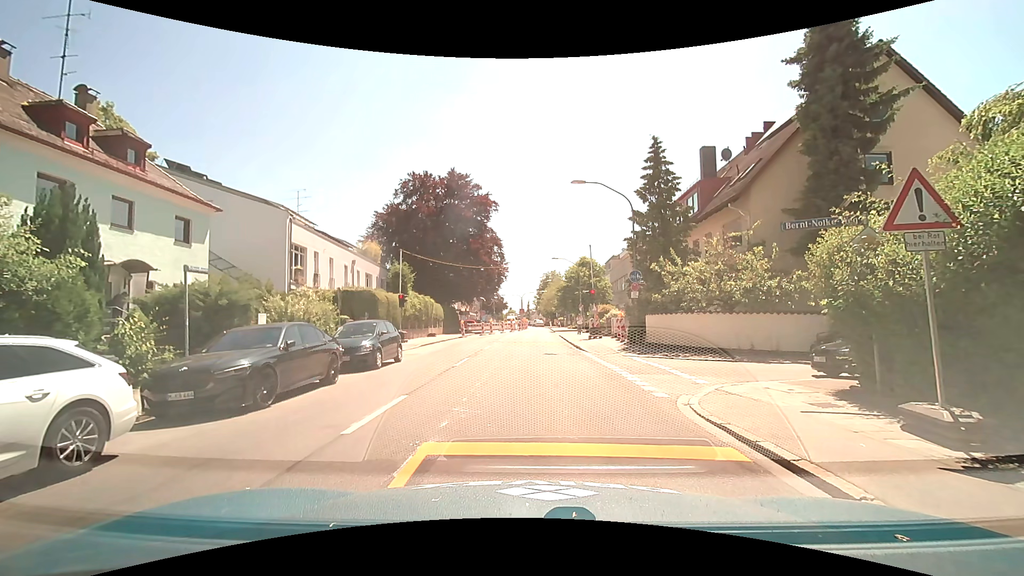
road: secondary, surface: asphalt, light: Day
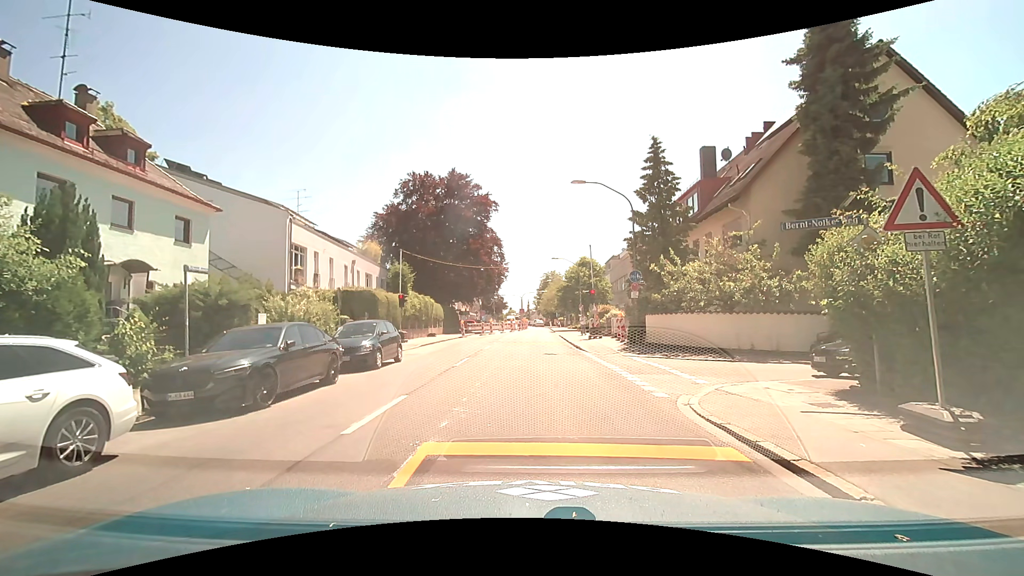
(0.0, 0.0) m; 0°
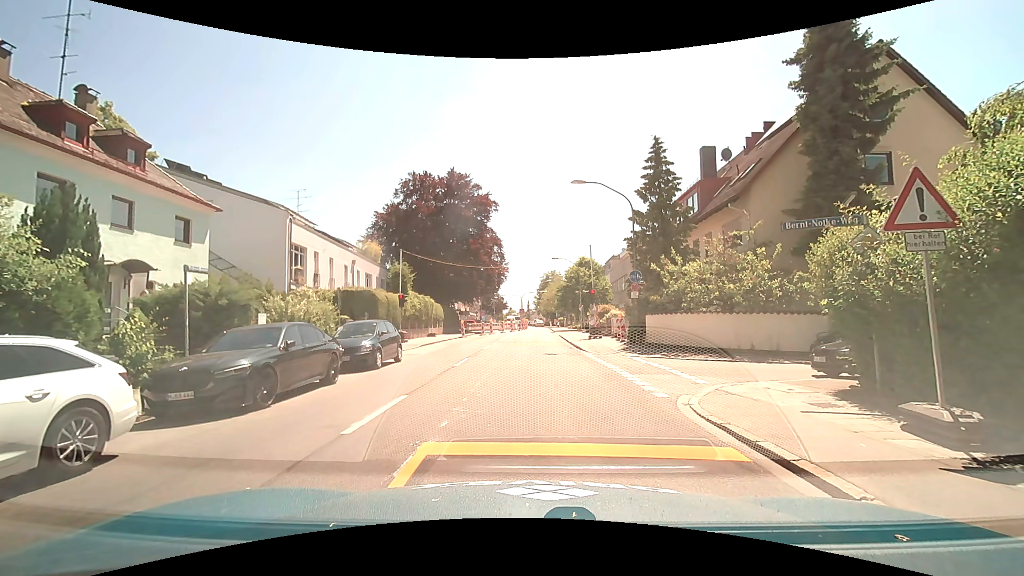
(0.0, 0.0) m; 0°
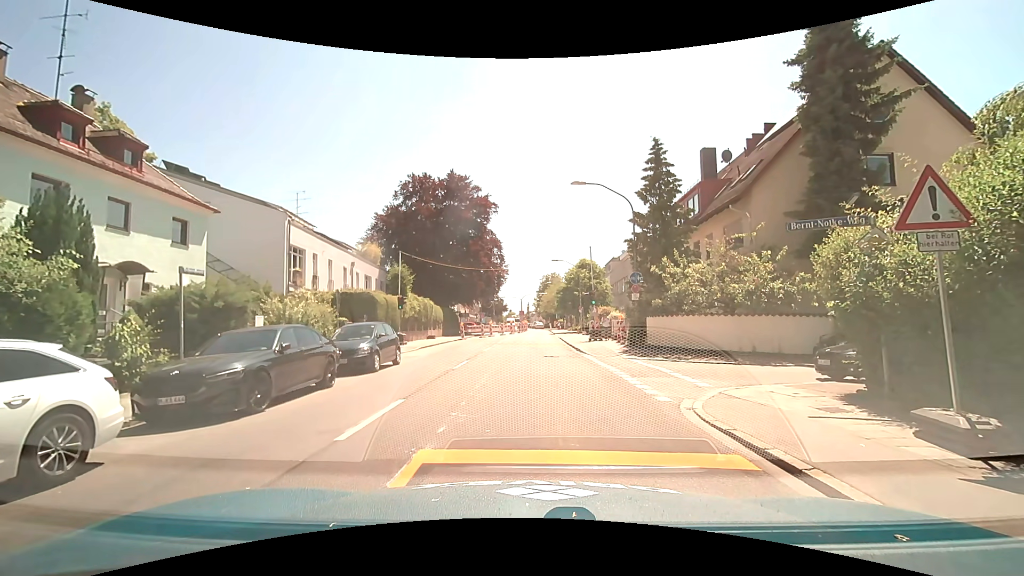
(0.0, +0.2) m; 0°
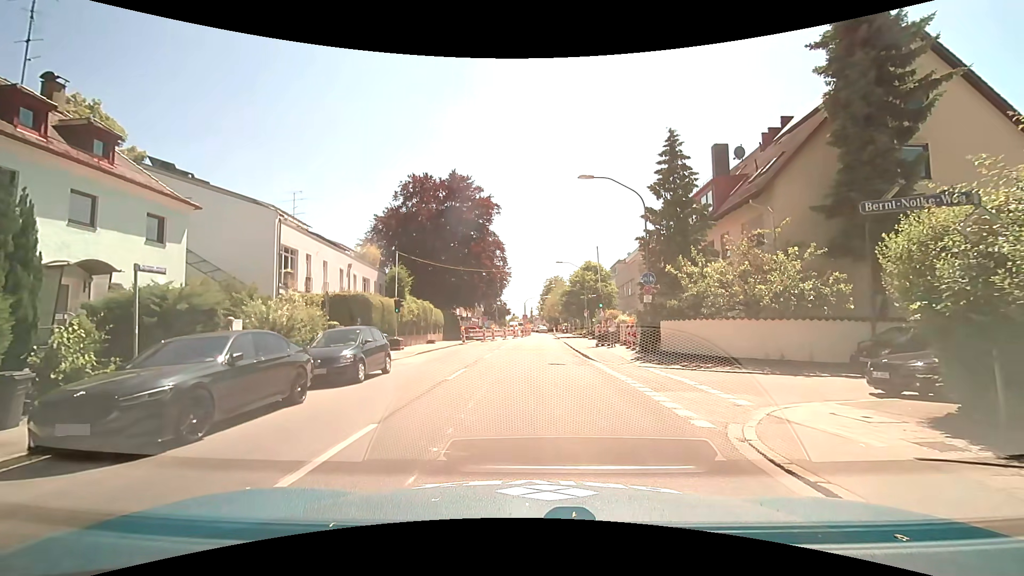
(0.0, +2.0) m; -1°
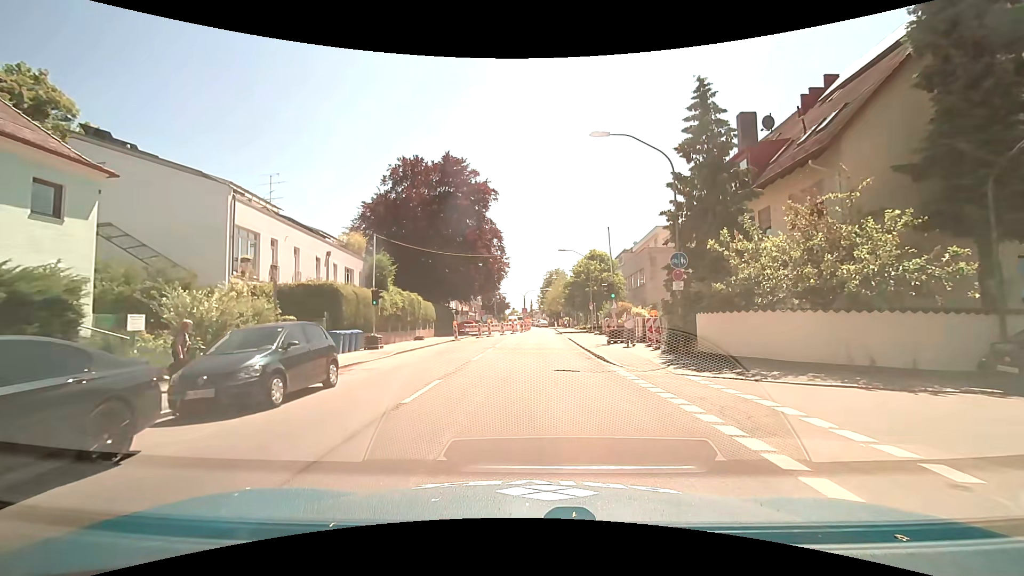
(0.0, +4.8) m; 0°
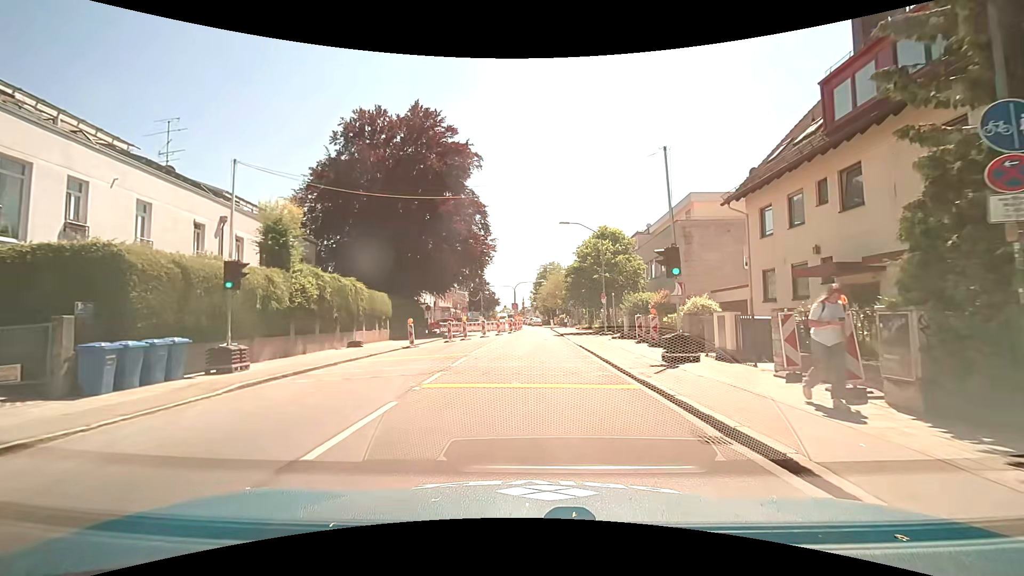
(+0.1, +12.7) m; +1°
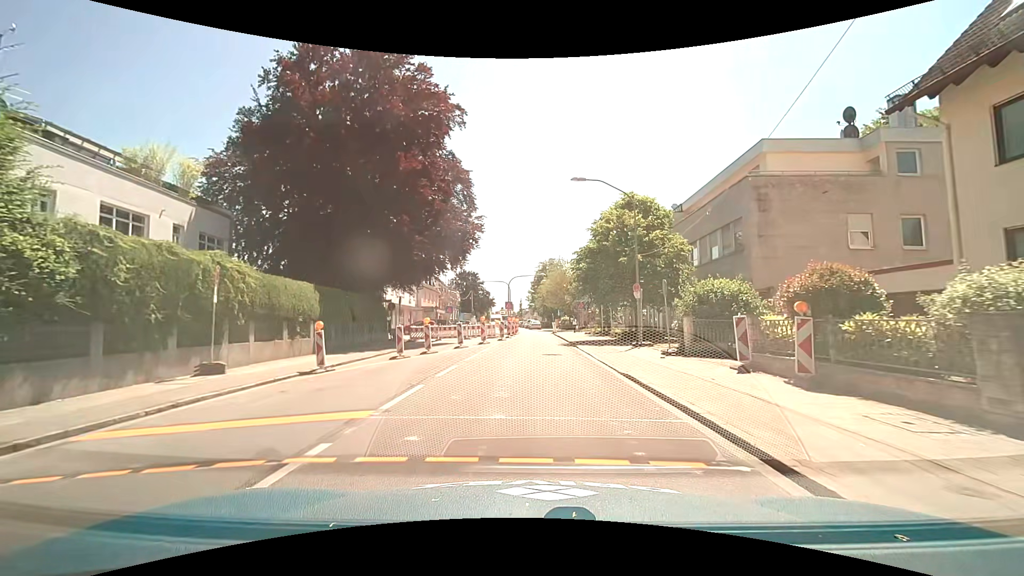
(0.0, +11.7) m; +1°
